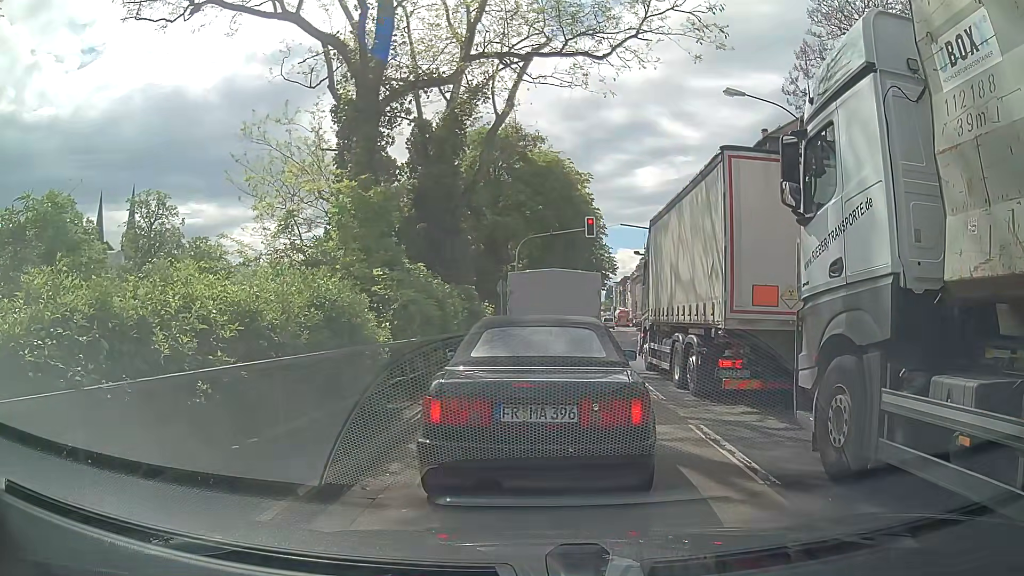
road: primary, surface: asphalt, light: Day
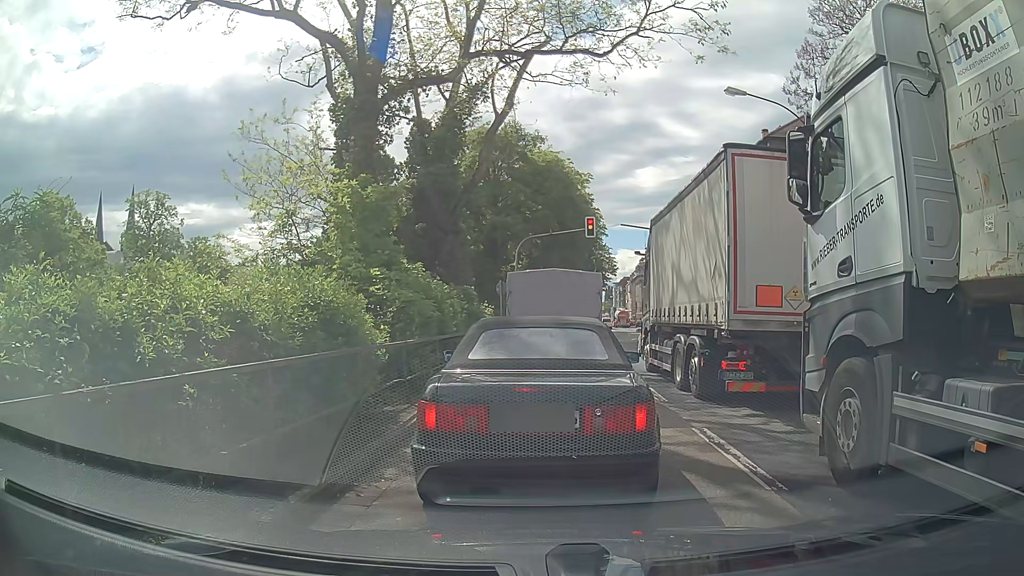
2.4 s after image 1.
(0.0, +0.3) m; 0°
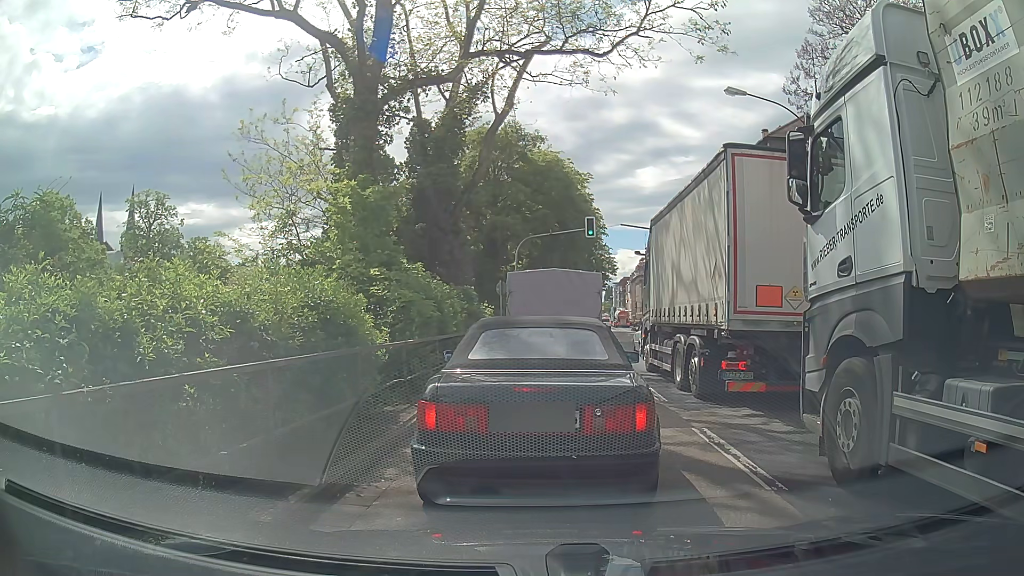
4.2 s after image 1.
(0.0, 0.0) m; 0°
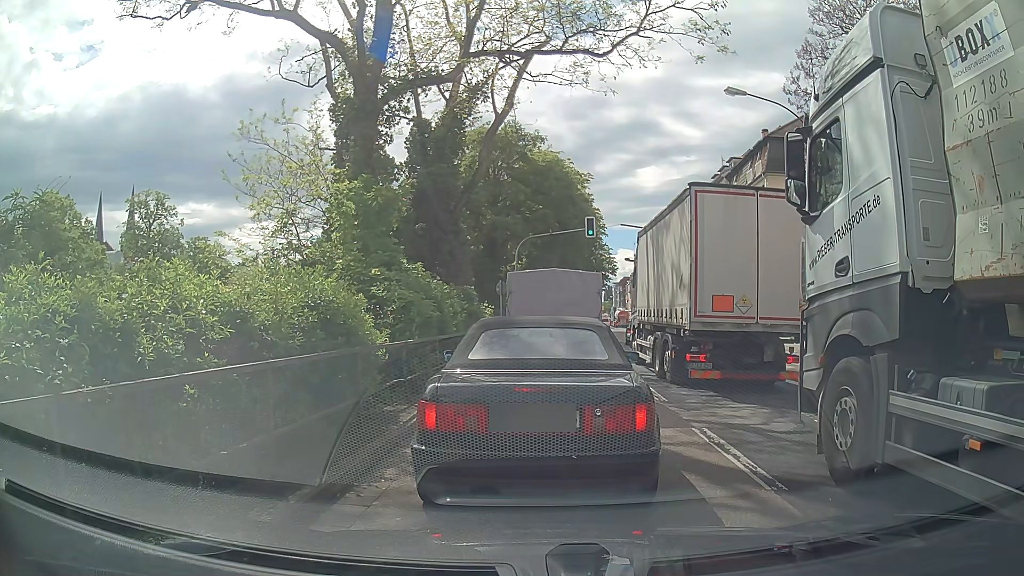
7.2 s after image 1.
(0.0, 0.0) m; 0°
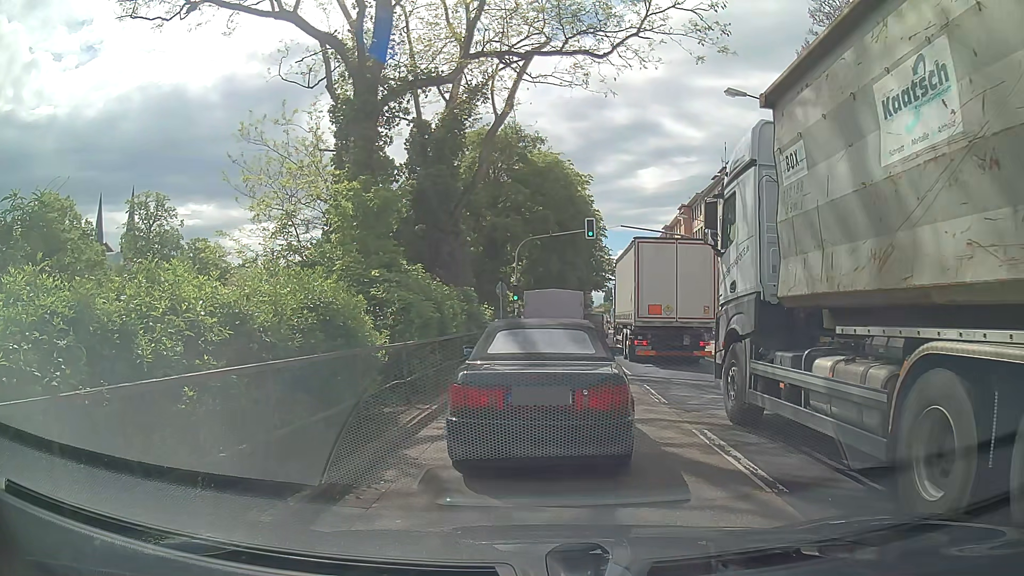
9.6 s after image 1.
(0.0, 0.0) m; 0°
